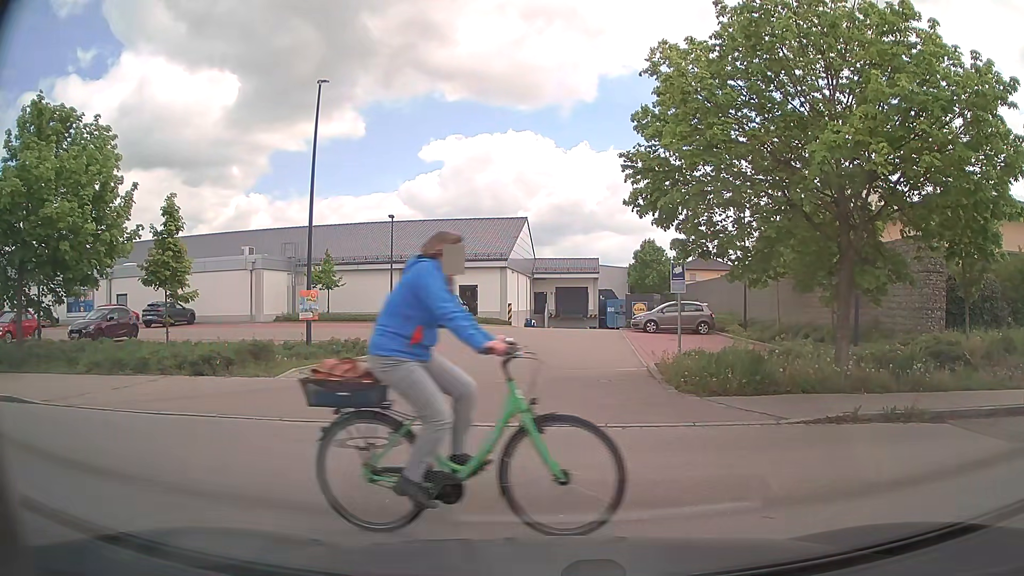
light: Day
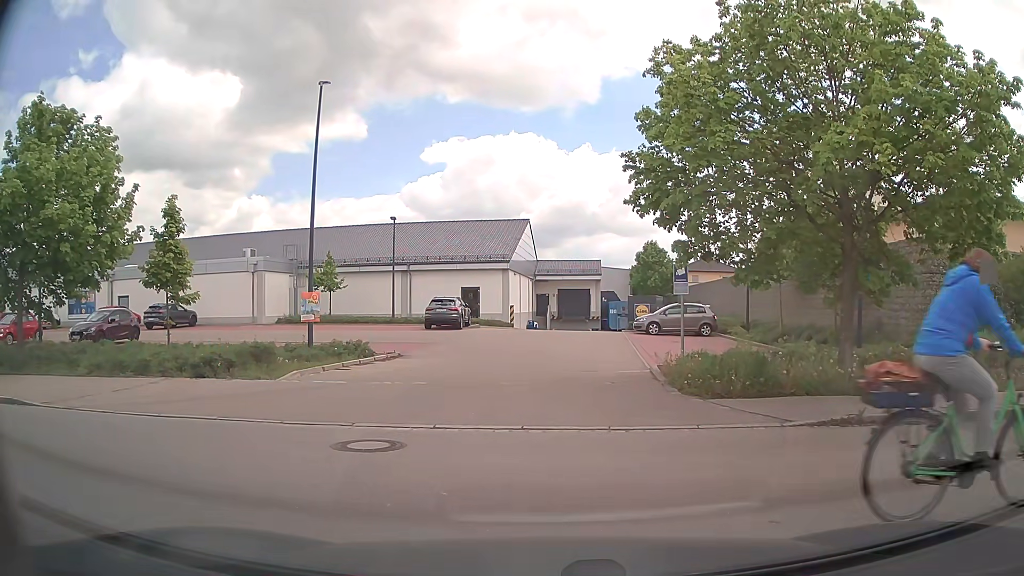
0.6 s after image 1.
(0.0, 0.0) m; 0°
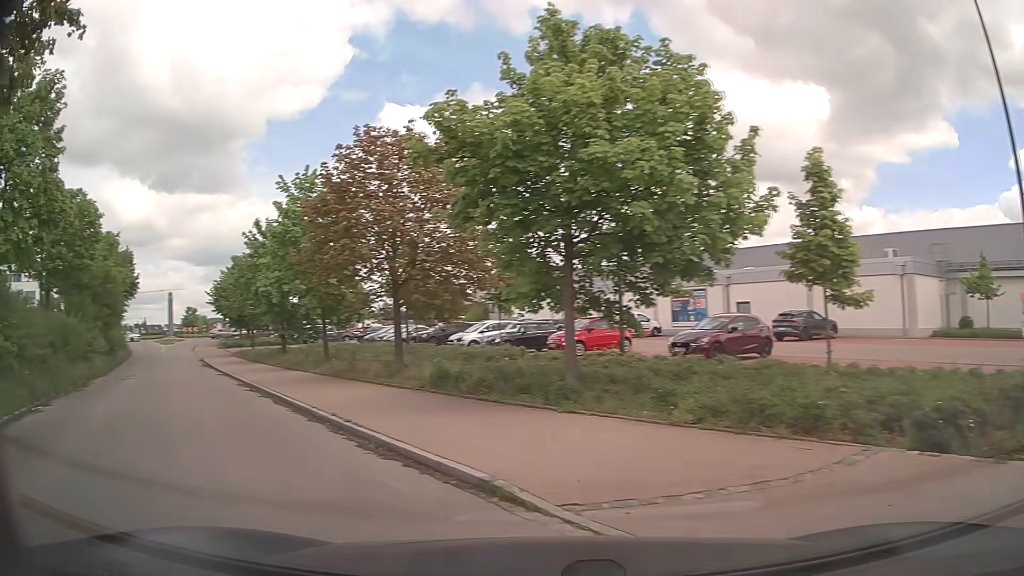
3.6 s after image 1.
(-3.2, +6.9) m; -54°
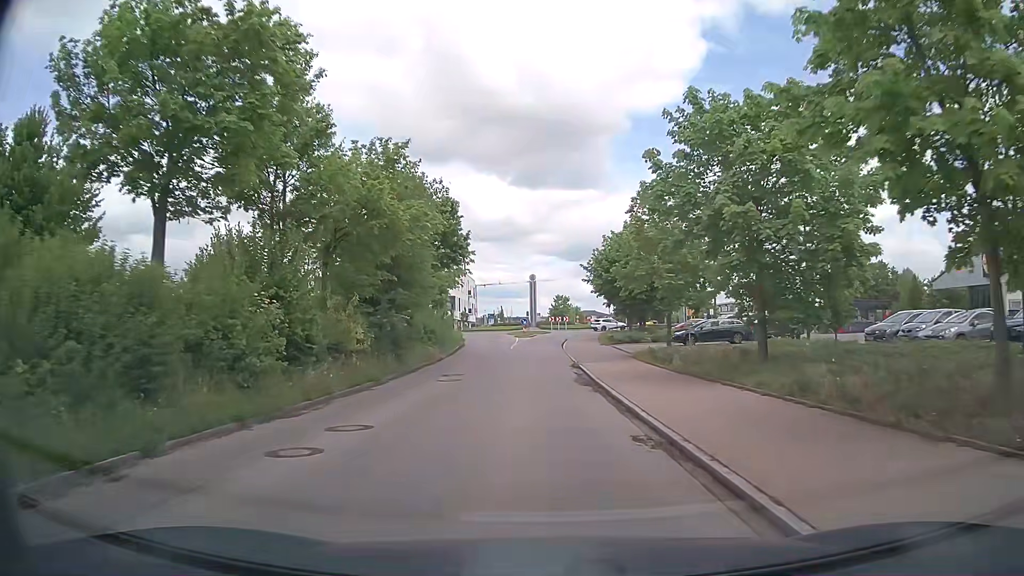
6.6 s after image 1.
(-9.6, +19.4) m; -31°
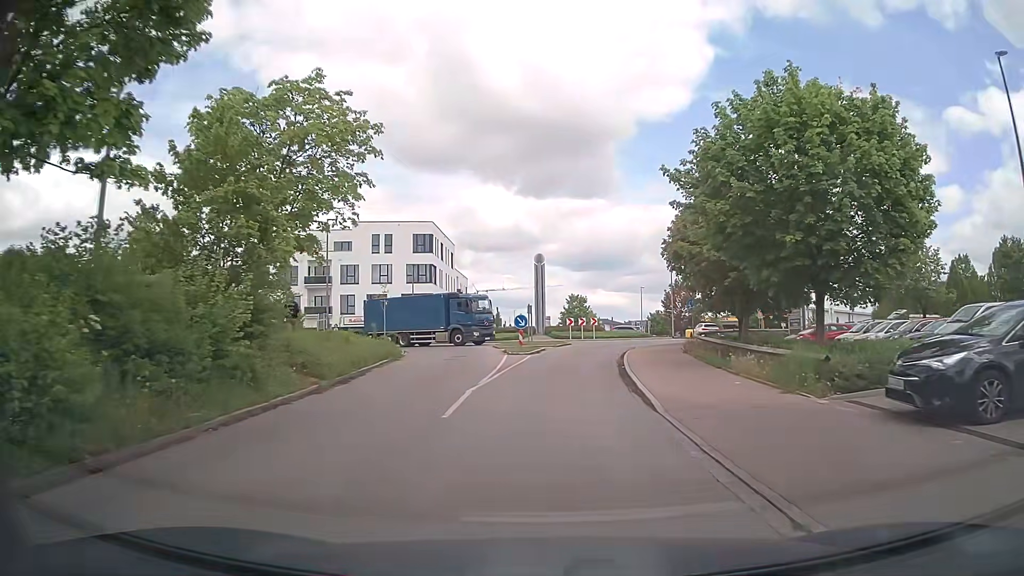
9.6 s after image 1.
(-0.5, +31.2) m; 0°
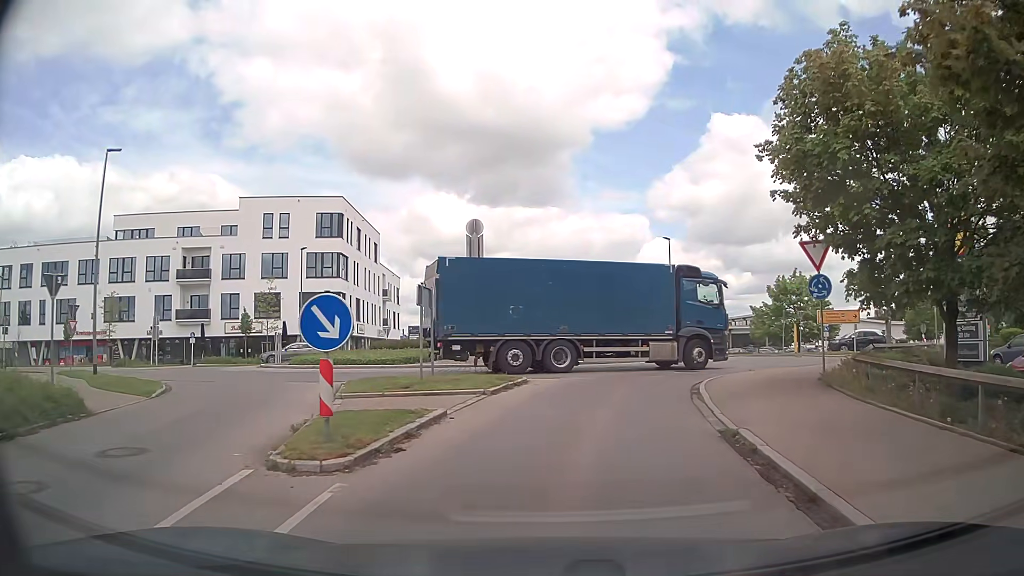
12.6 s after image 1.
(+0.5, +22.0) m; +4°
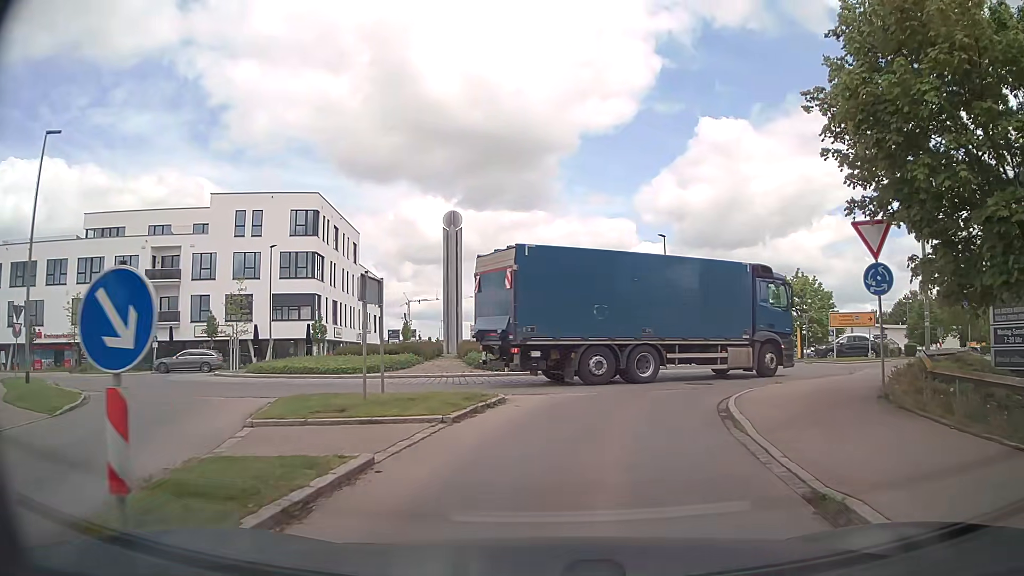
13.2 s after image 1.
(0.0, +3.6) m; +1°
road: residential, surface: asphalt
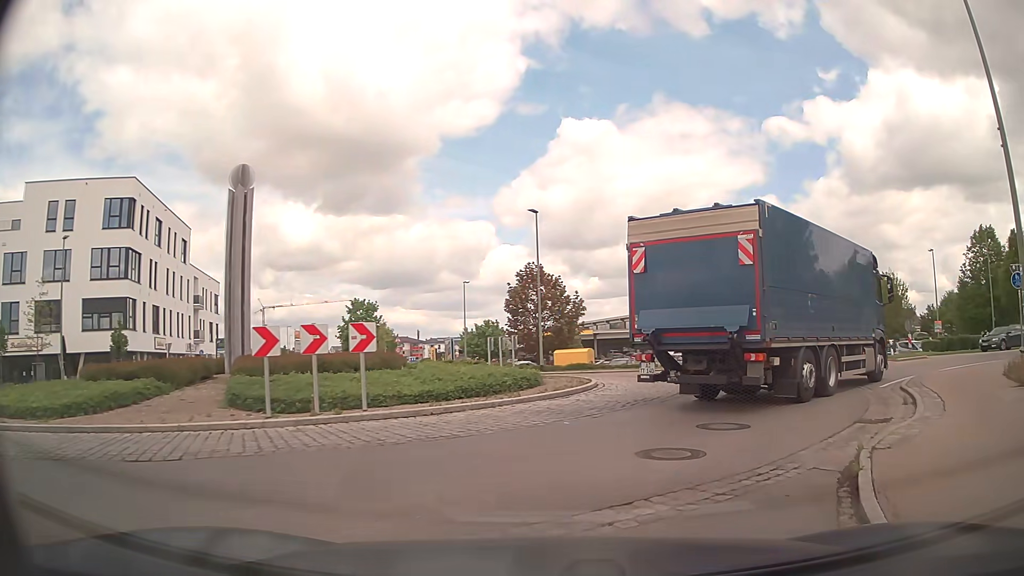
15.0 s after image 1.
(+0.7, +10.4) m; +11°
(+2, +10) (+5, +19) (+3, +29) (-3, +36) (-10, +43) (-15, +52) (-19, +61) (-23, +71) (-26, +80) (-29, +89) m
